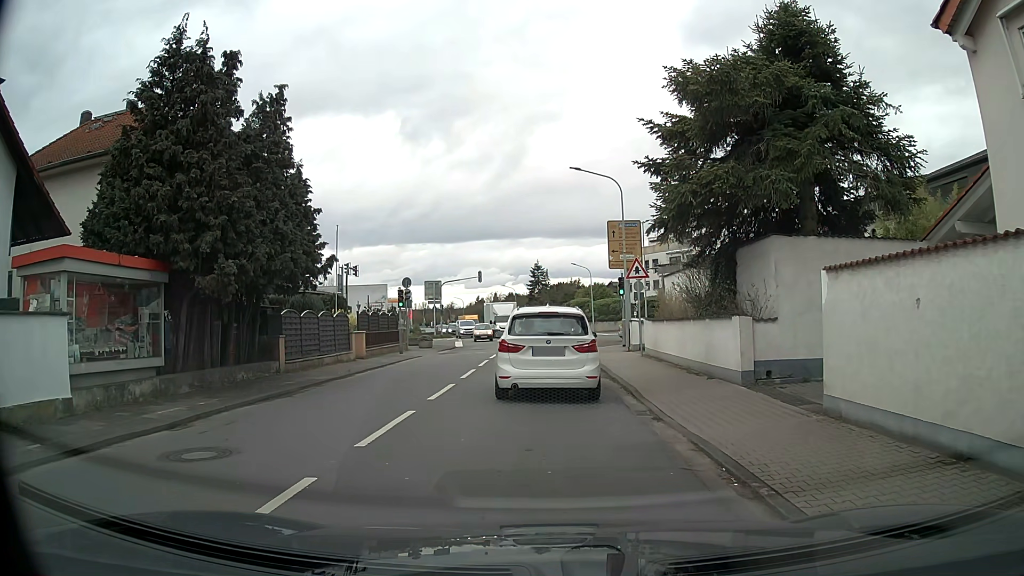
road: tertiary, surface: asphalt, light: Day
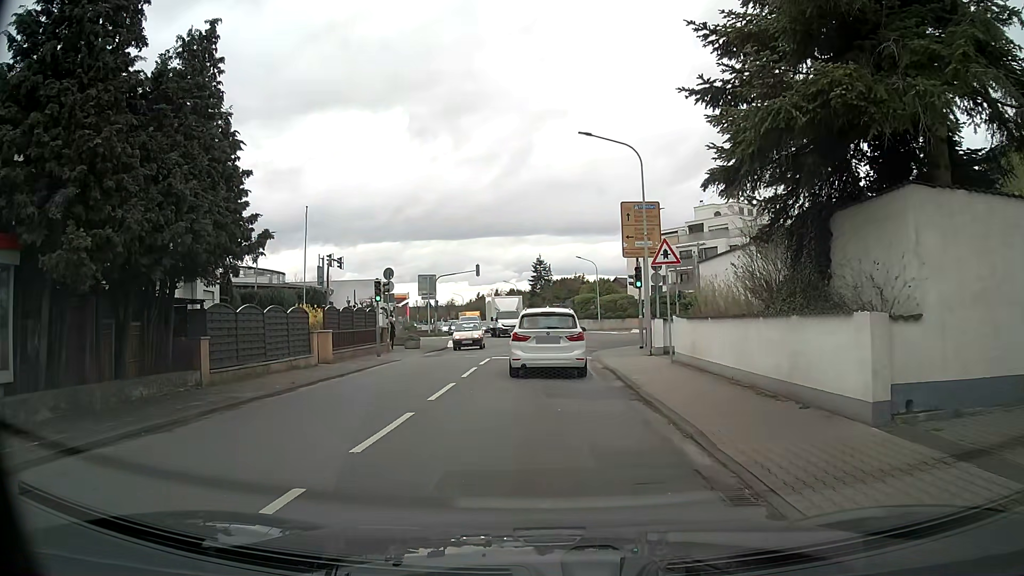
(+0.2, +5.2) m; 0°
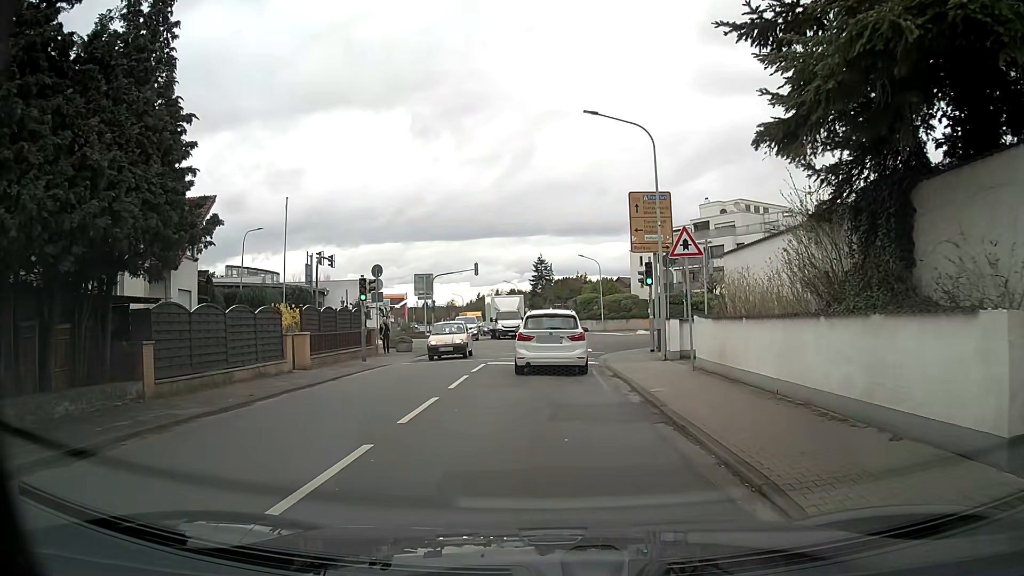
(+0.1, +2.6) m; +2°
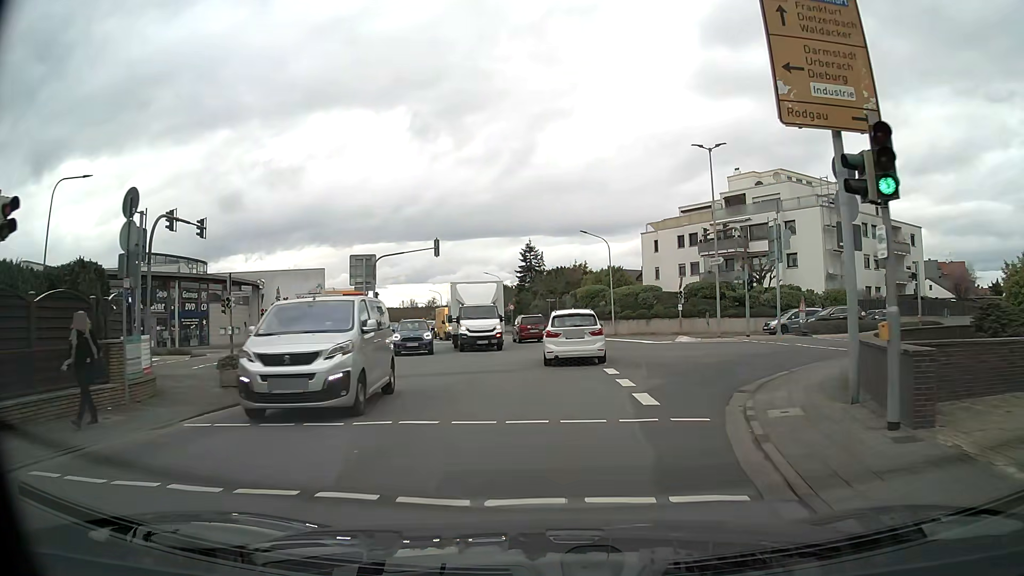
(+0.1, +19.0) m; +1°
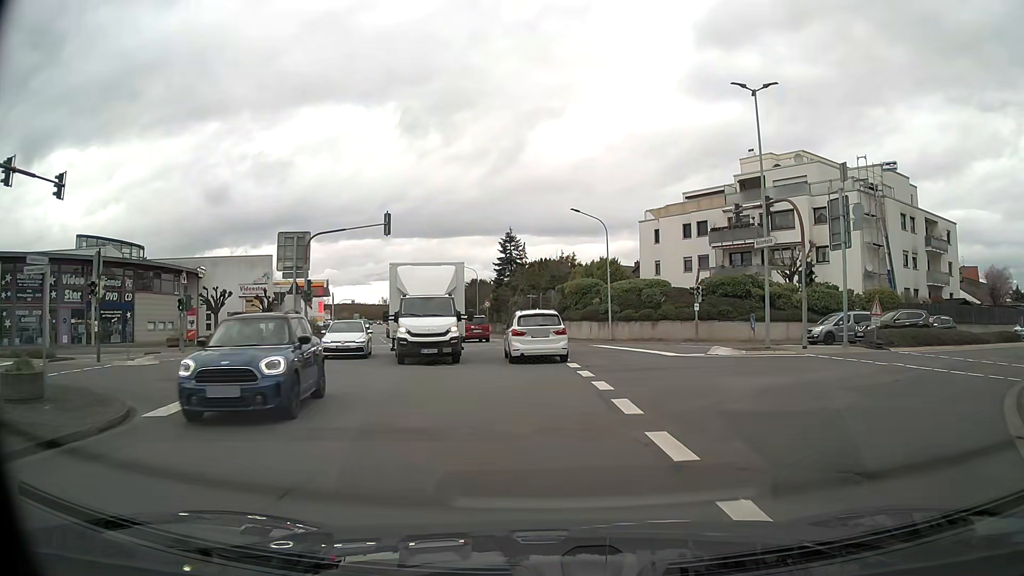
(0.0, +10.2) m; +1°
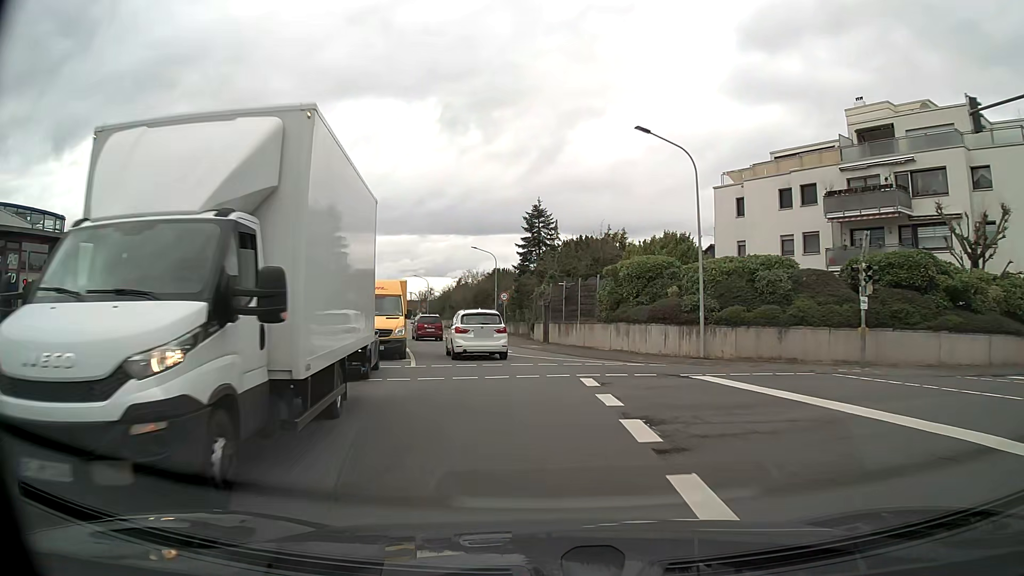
(-0.2, +17.5) m; -3°
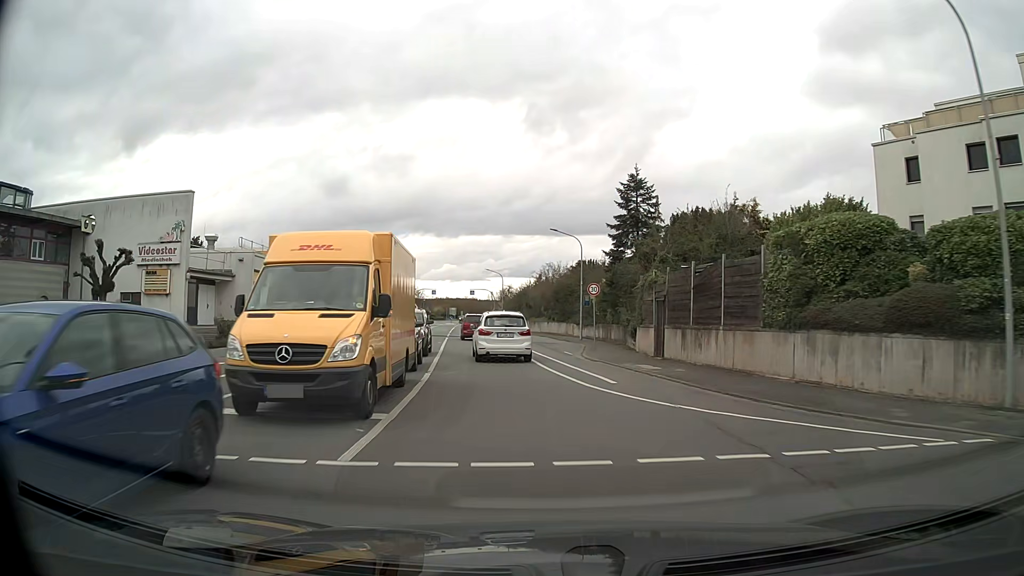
(-0.8, +13.0) m; -7°
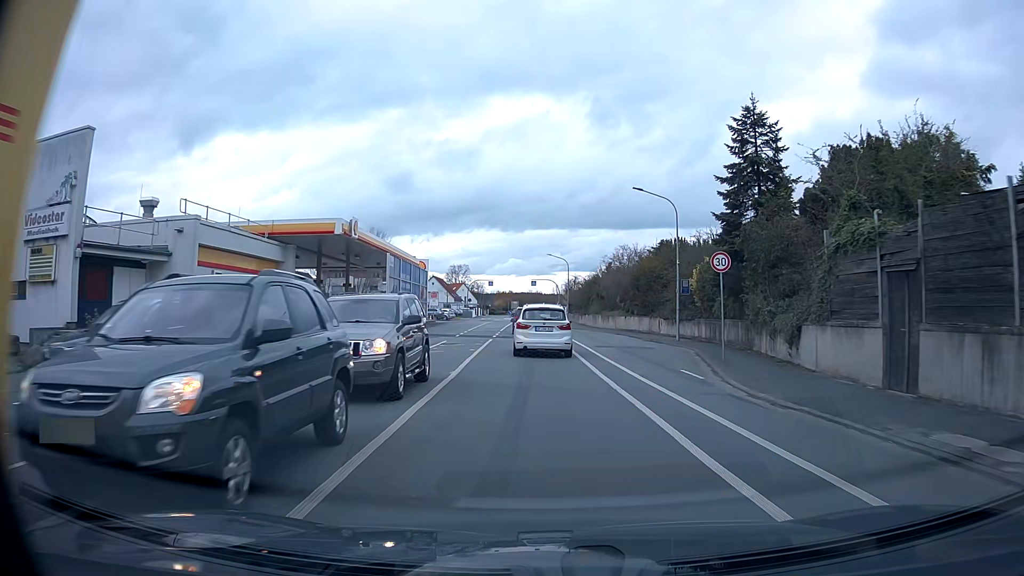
(-0.8, +13.4) m; -6°
(0, +10) (0, +20) (0, +30) (-1, +40) (-1, +50) (-1, +60) (-1, +70) (-1, +80) (-1, +90) (-1, +100) m
